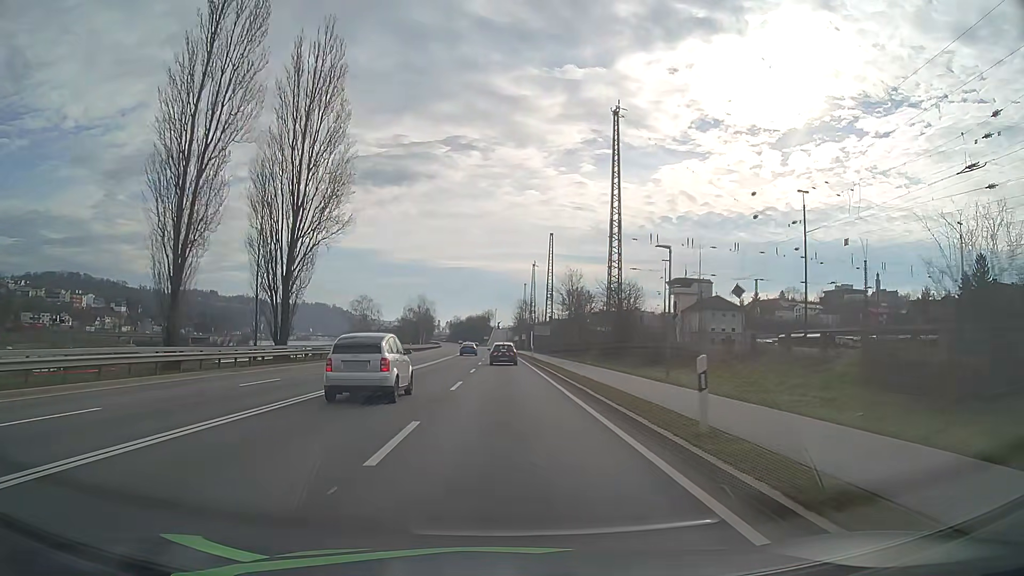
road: primary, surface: asphalt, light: Day
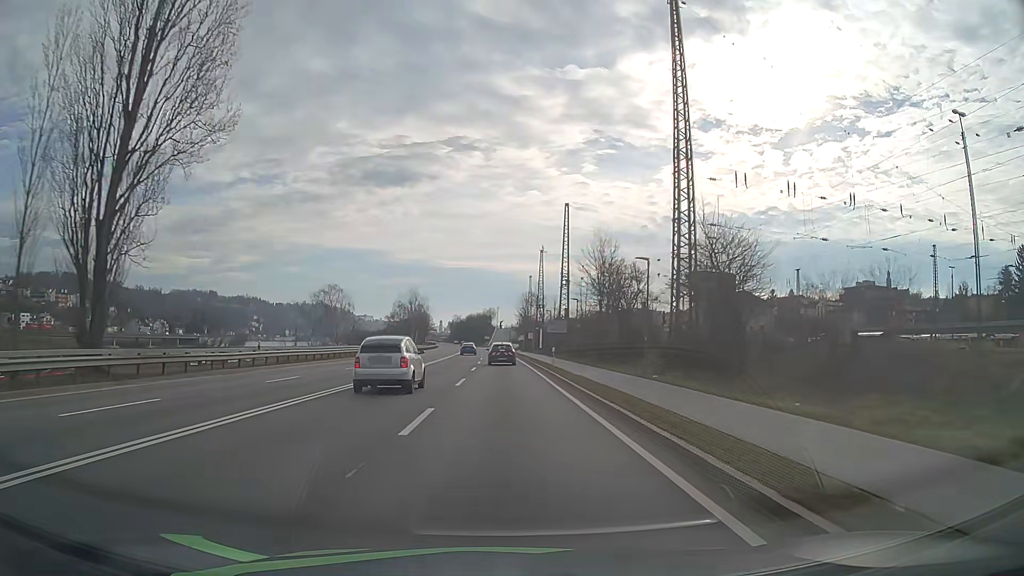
(-0.1, +21.6) m; -1°
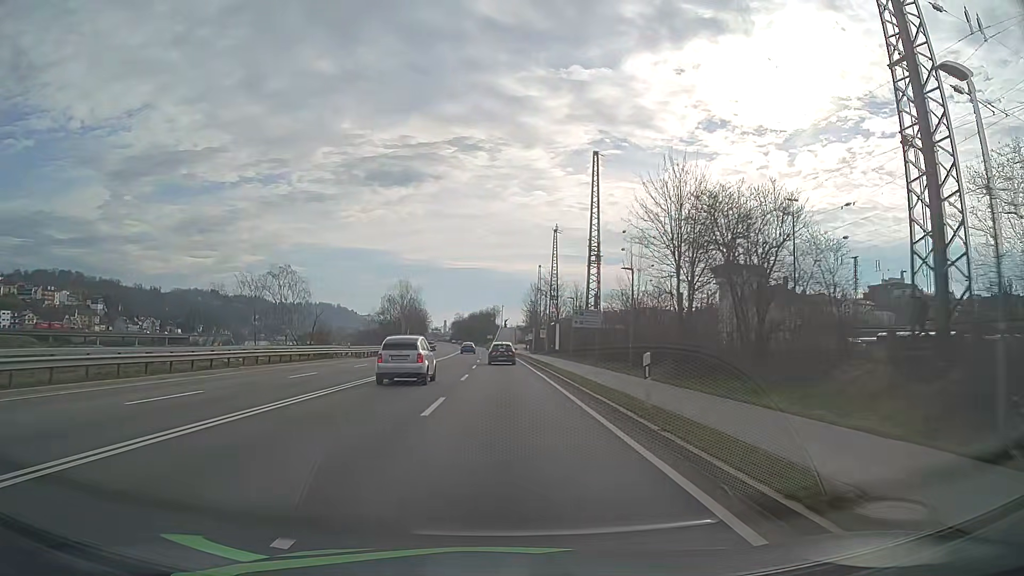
(0.0, +21.6) m; 0°
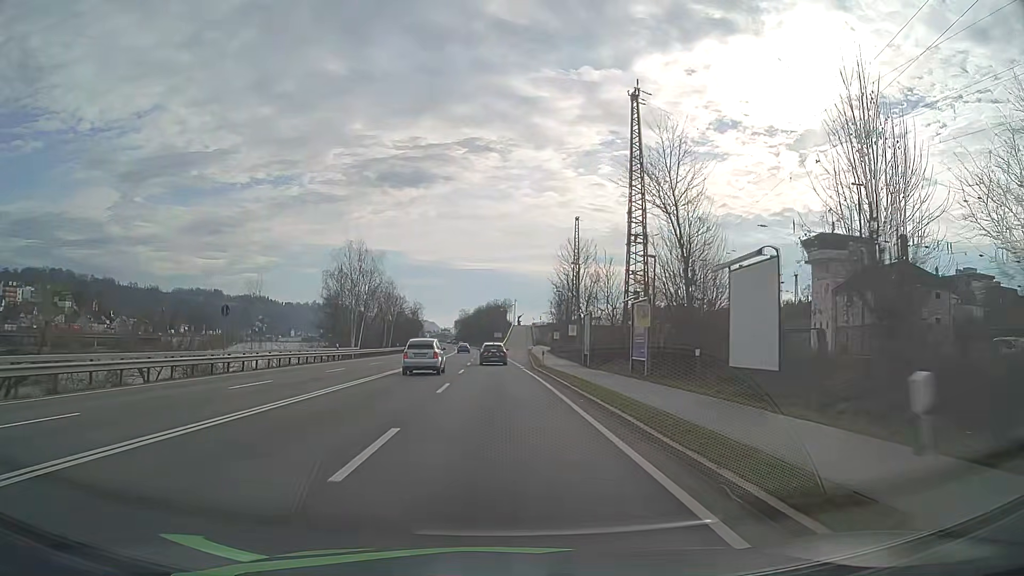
(-0.4, +54.2) m; -1°
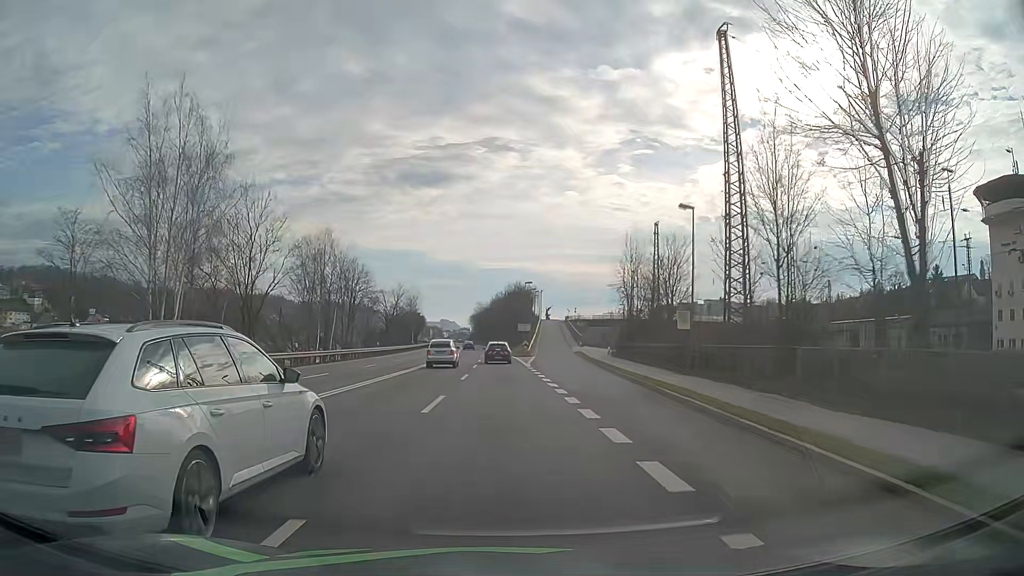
(-1.0, +53.9) m; -2°
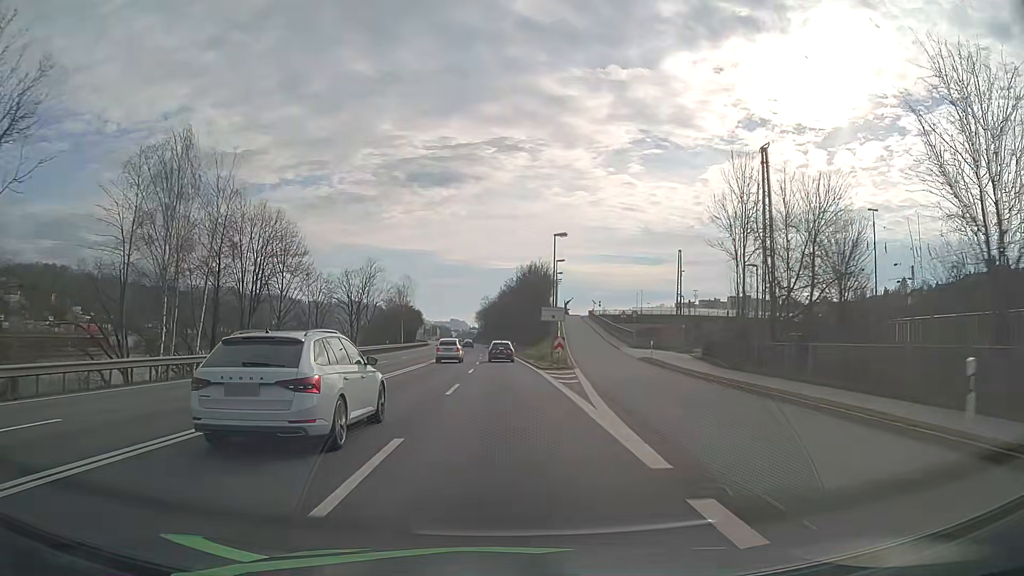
(-0.2, +32.1) m; -1°
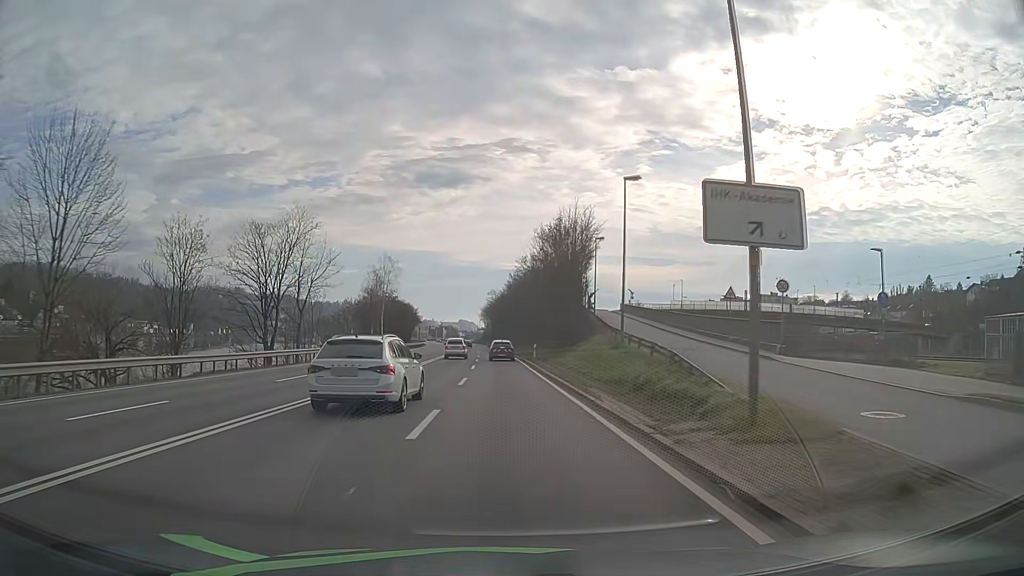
(-0.3, +32.0) m; -1°
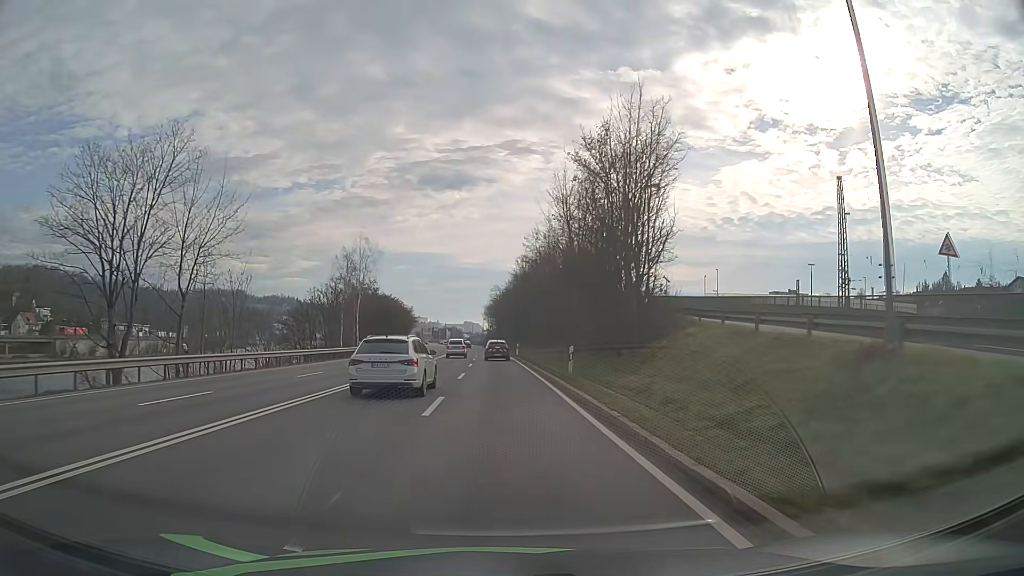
(0.0, +21.2) m; 0°
(0, +10) (0, +20) (0, +30) (-1, +40) (-1, +50) (-1, +60) (-2, +70) (-2, +80) (-2, +90) (-3, +100) m
